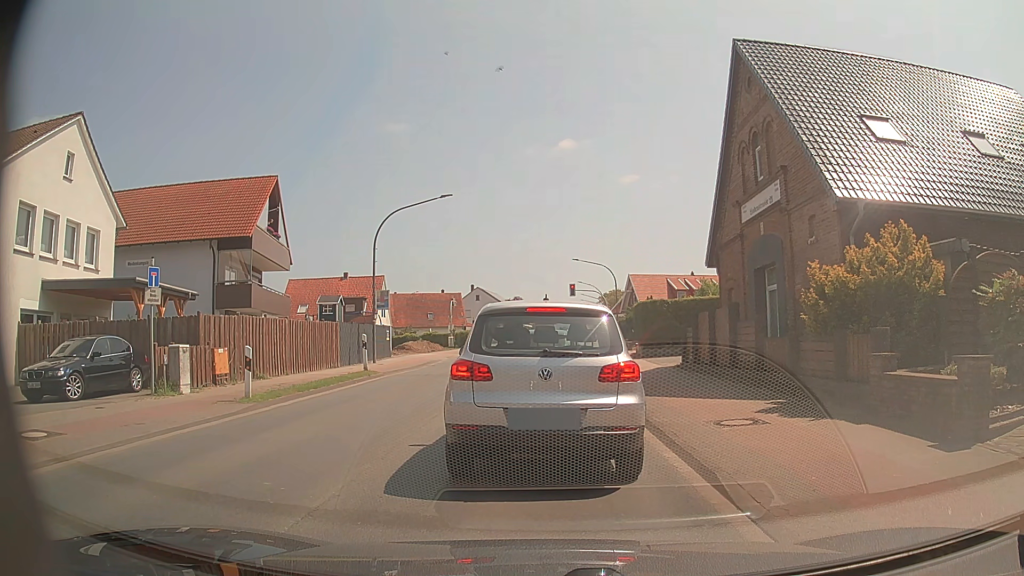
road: primary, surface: asphalt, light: Day
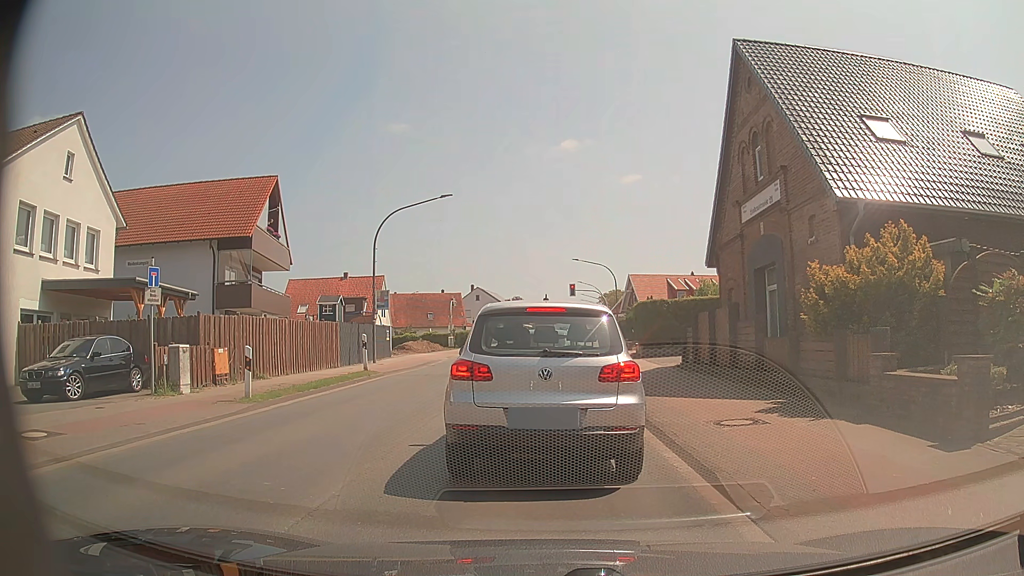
(0.0, 0.0) m; 0°
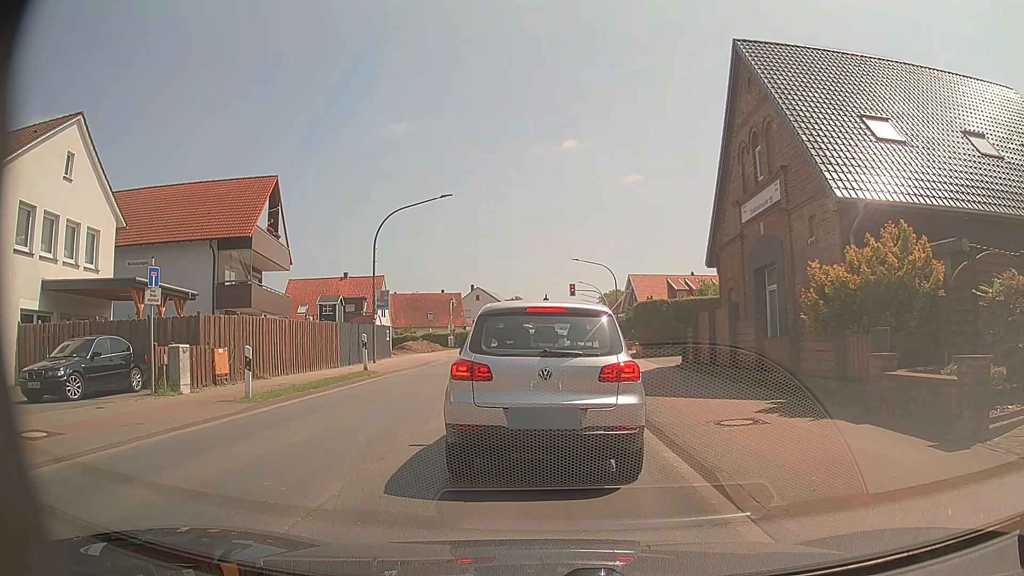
(0.0, 0.0) m; 0°
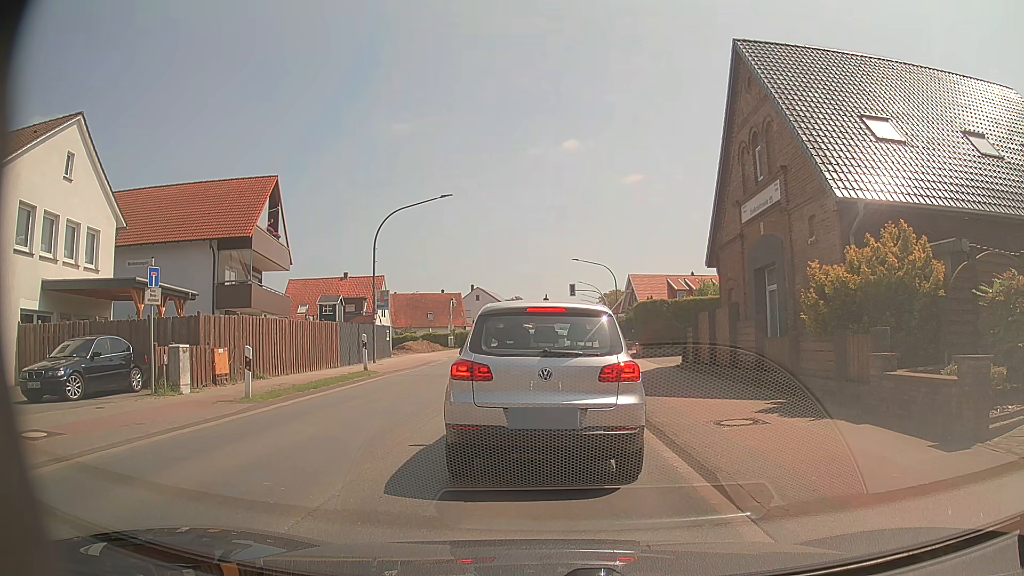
(0.0, 0.0) m; 0°
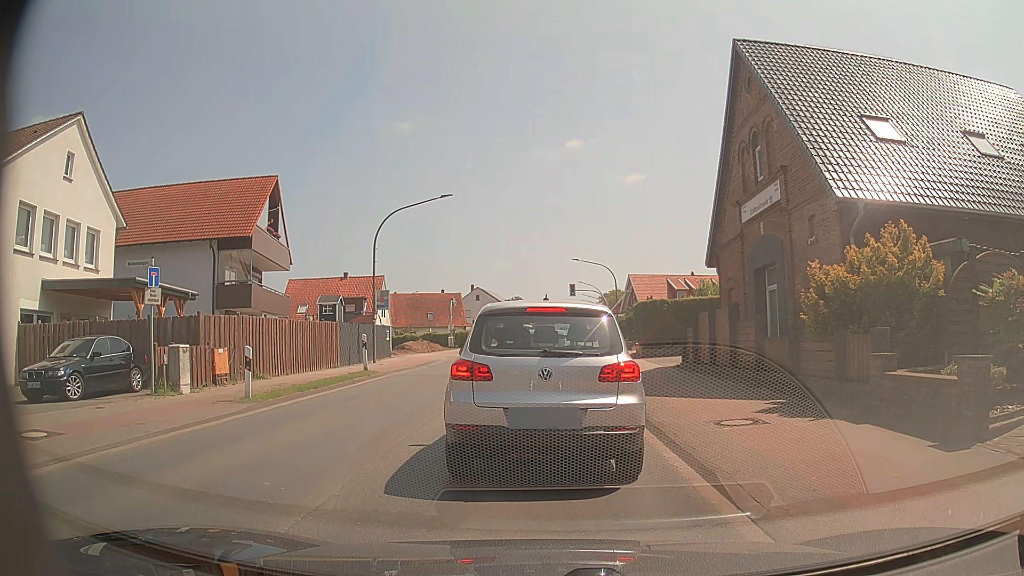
(0.0, 0.0) m; 0°
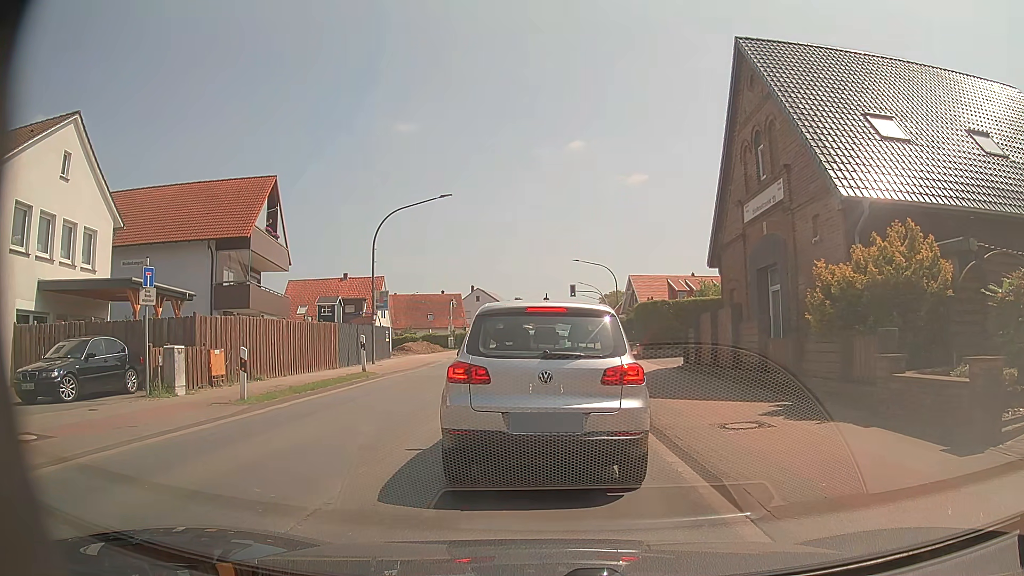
(0.0, +0.2) m; 0°
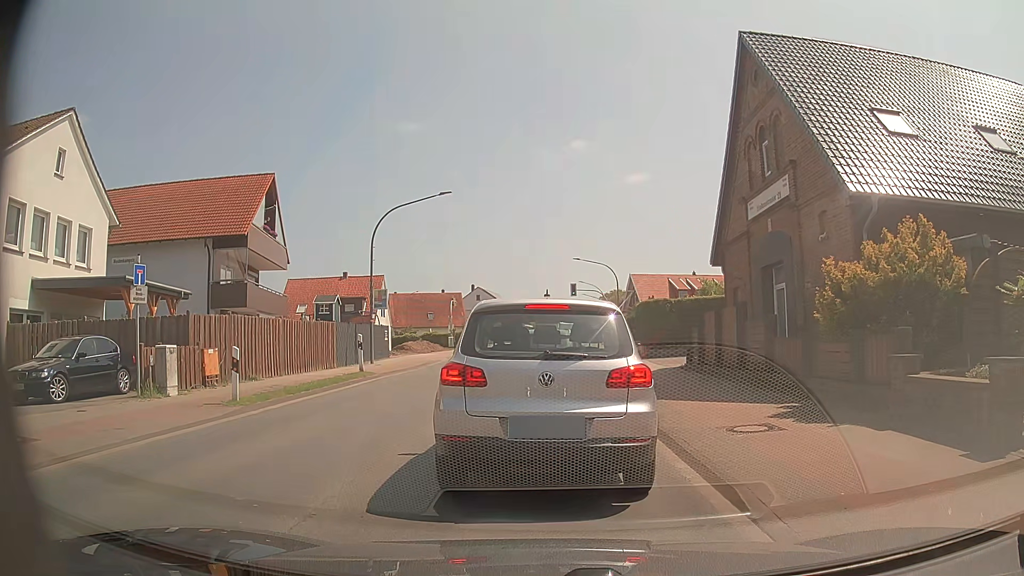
(0.0, +0.4) m; 0°
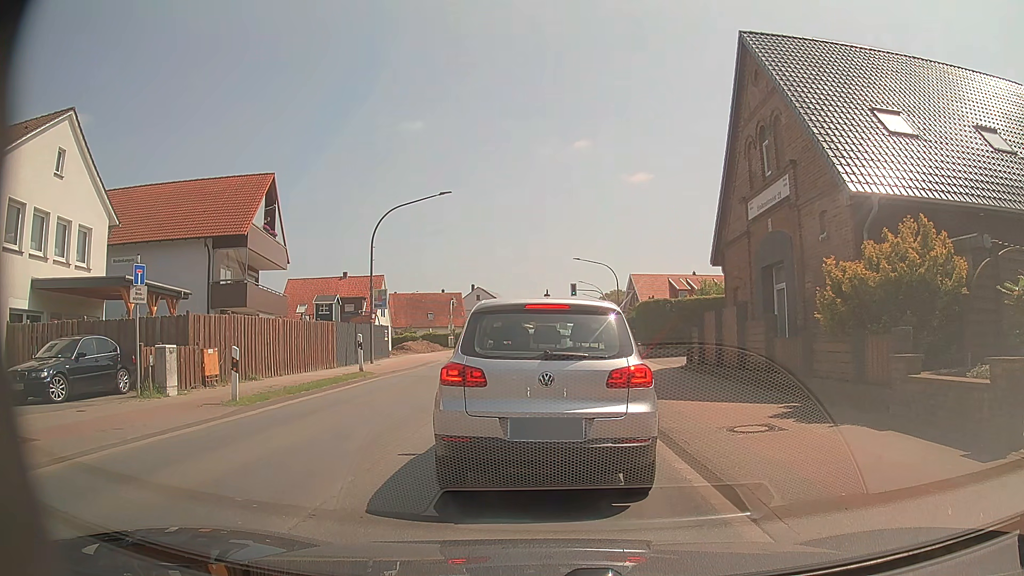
(0.0, +0.1) m; 0°
(0, +10) (0, +20) (0, +30) (+1, +40) (+2, +50) (+2, +60) (+3, +70) (+4, +80) (+5, +90) (+5, +100) m
